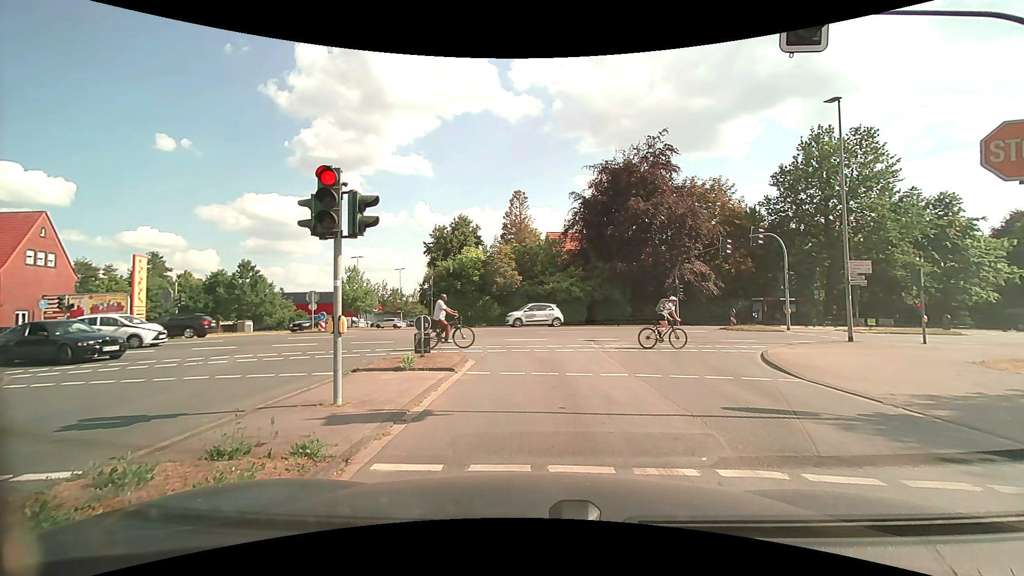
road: tertiary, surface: asphalt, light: Day
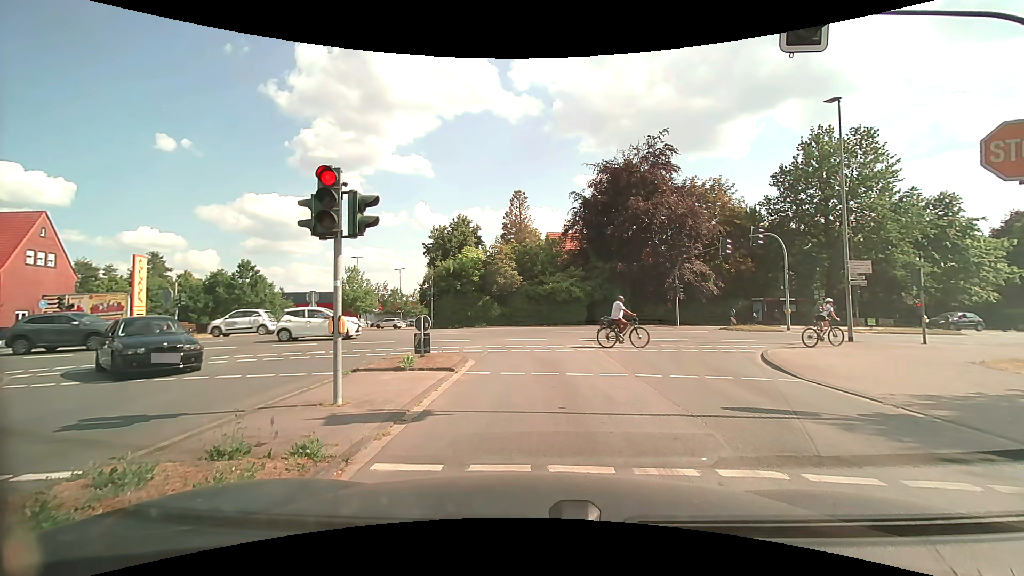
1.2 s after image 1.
(0.0, 0.0) m; 0°
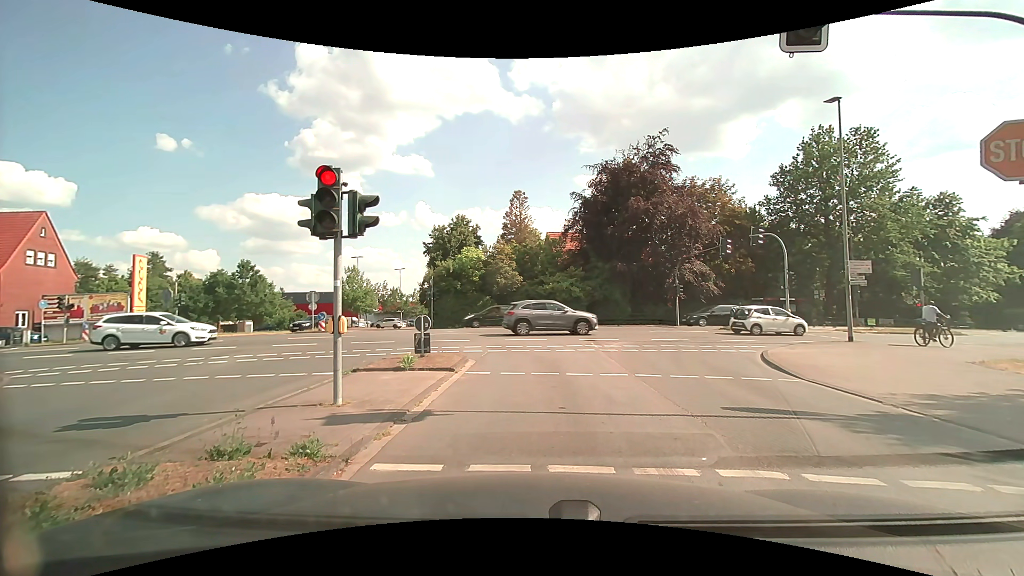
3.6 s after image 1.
(0.0, 0.0) m; 0°
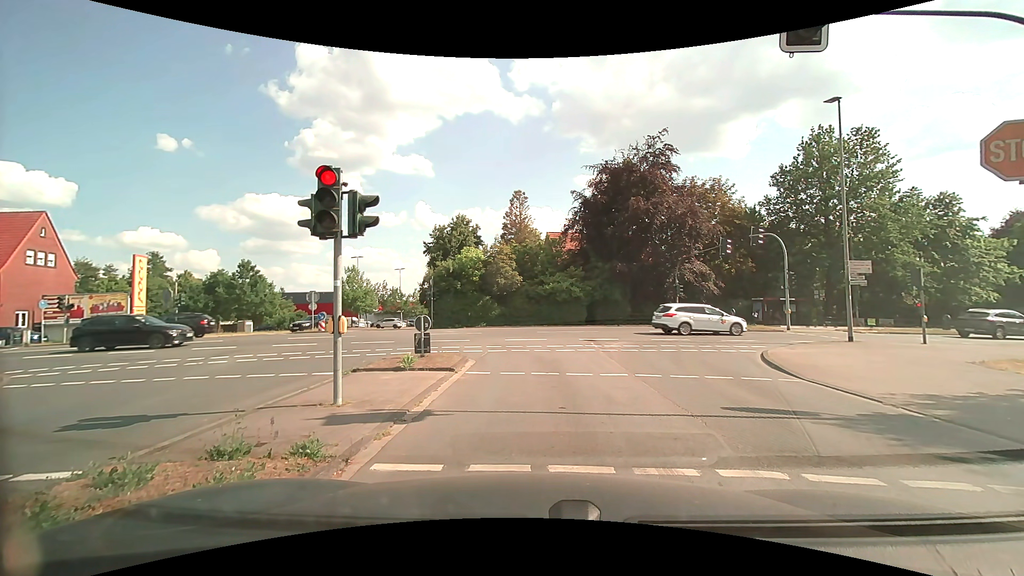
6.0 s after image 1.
(0.0, 0.0) m; 0°
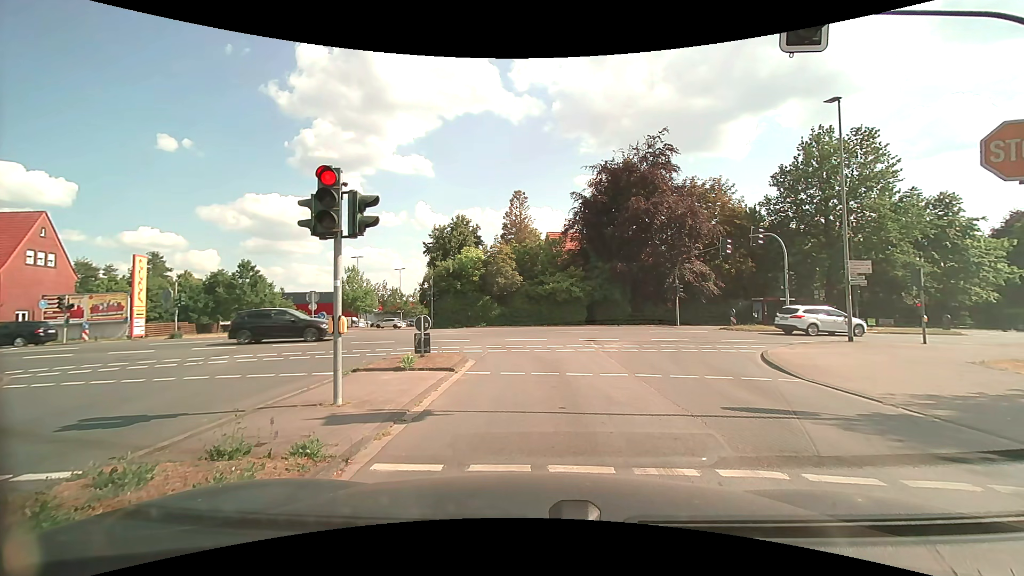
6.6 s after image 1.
(0.0, 0.0) m; 0°
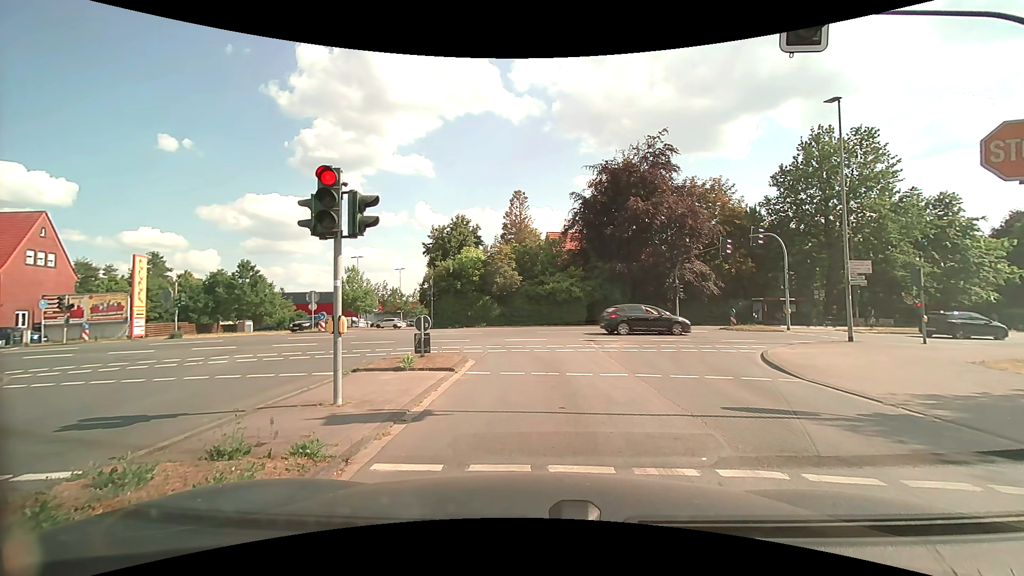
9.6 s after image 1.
(0.0, 0.0) m; 0°
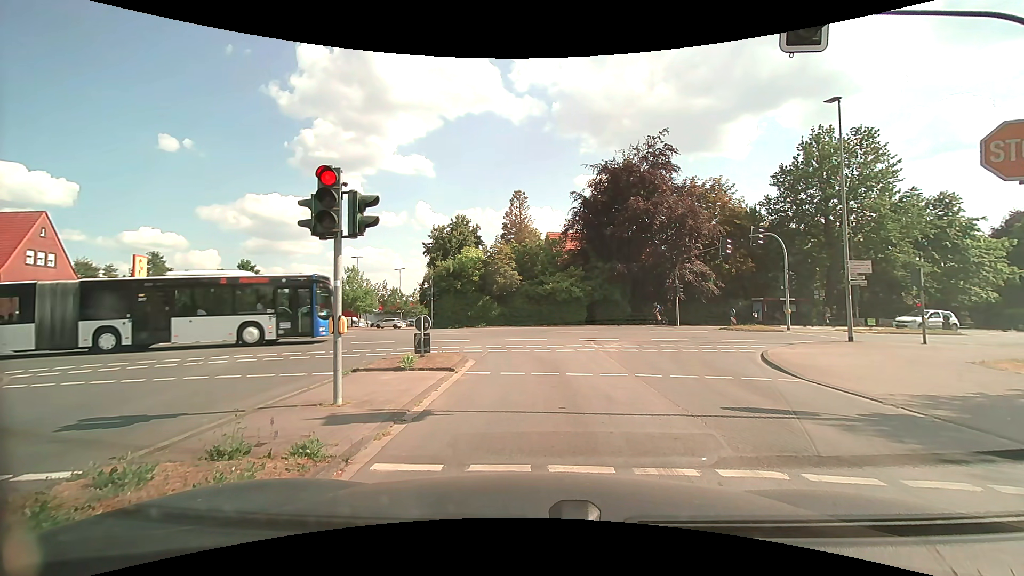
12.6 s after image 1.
(0.0, 0.0) m; 0°
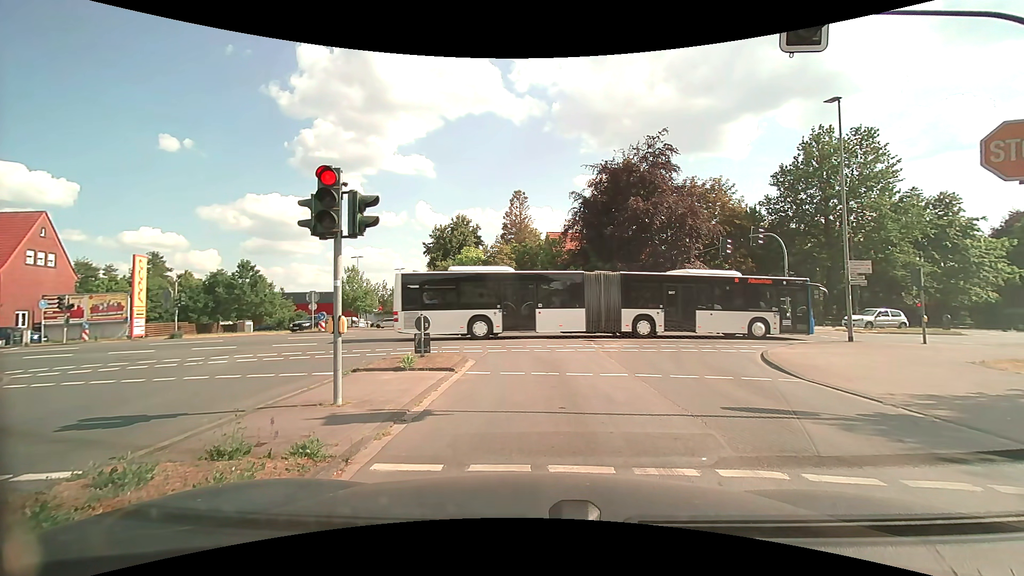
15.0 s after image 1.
(0.0, 0.0) m; 0°
(0, +10) (-2, +20) (-8, +27) (-18, +30) (-28, +29) (-37, +26) (-47, +23) (-56, +19) (-66, +16) (-75, +13) m
